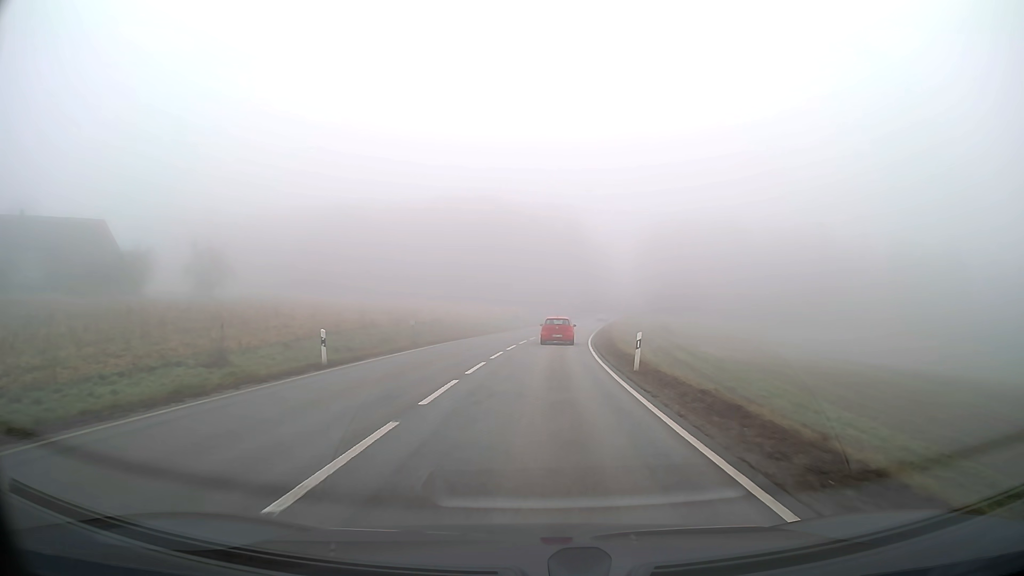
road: secondary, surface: asphalt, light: Day
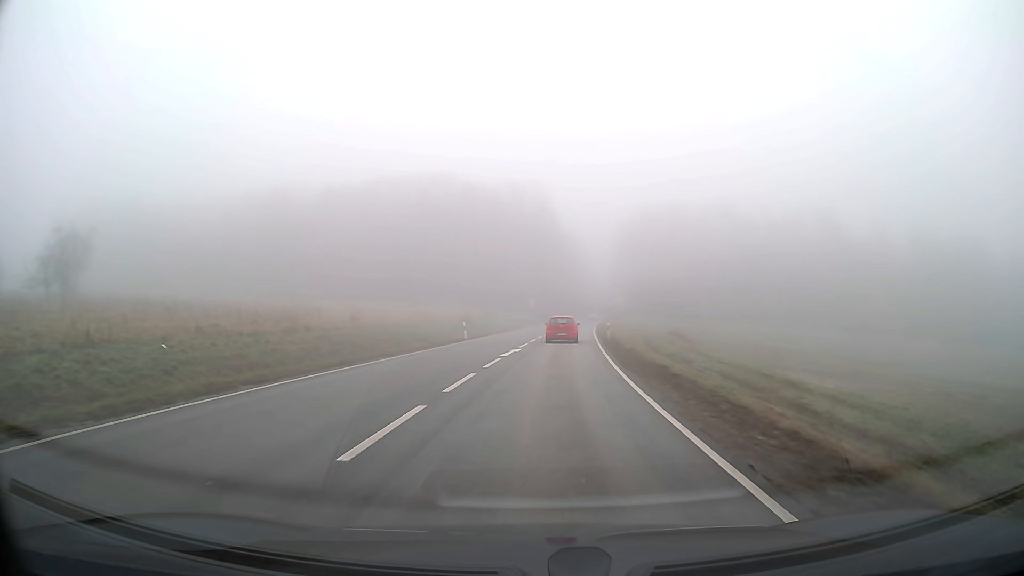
(+0.7, +28.2) m; +3°
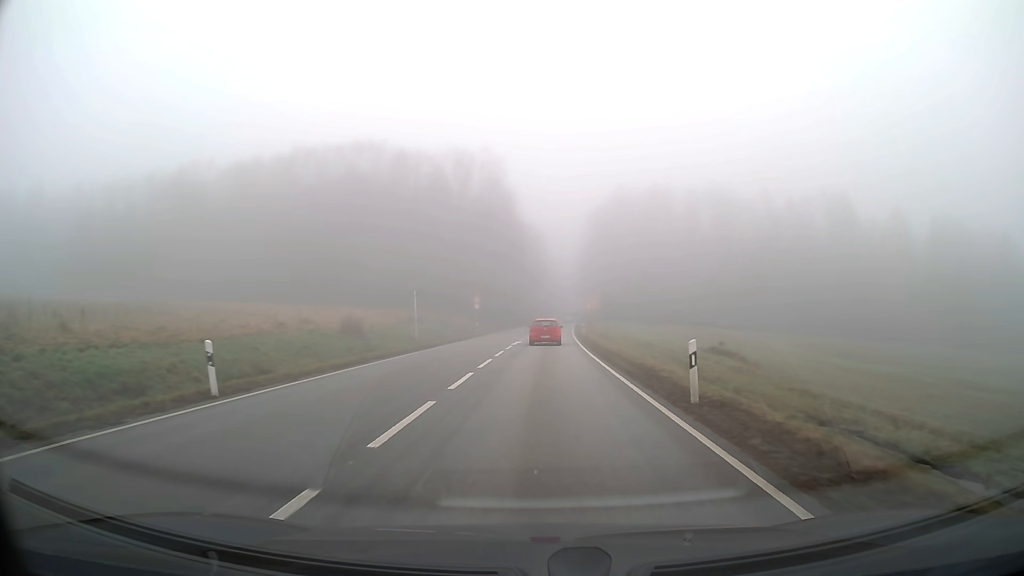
(+0.9, +29.0) m; +3°
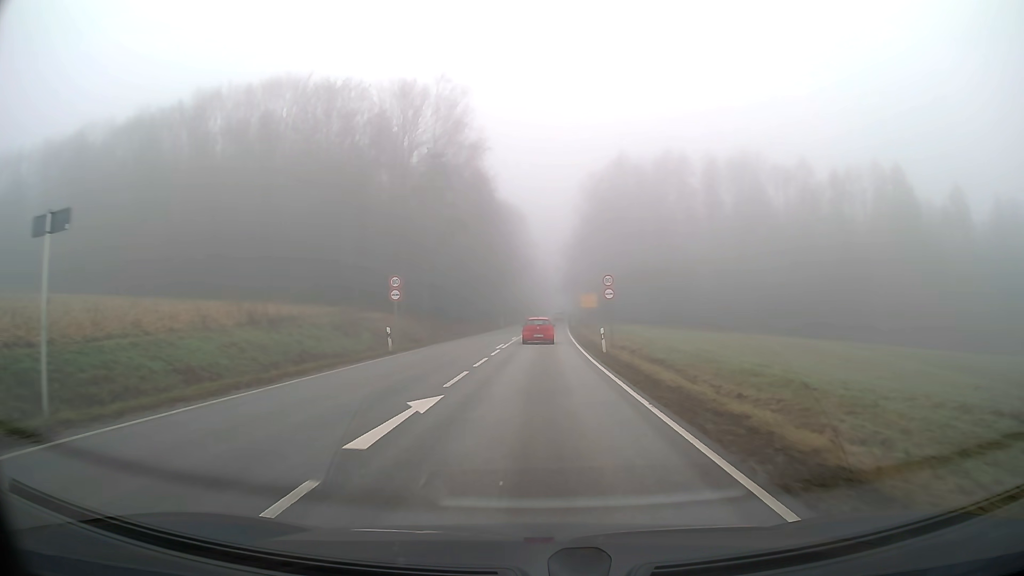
(+0.4, +29.7) m; +2°
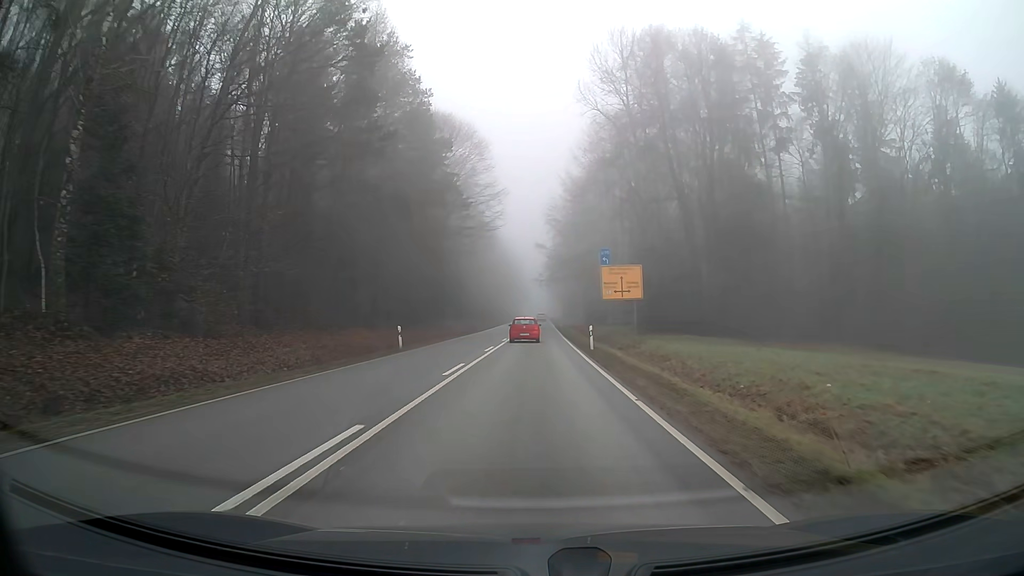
(+1.0, +51.0) m; +2°
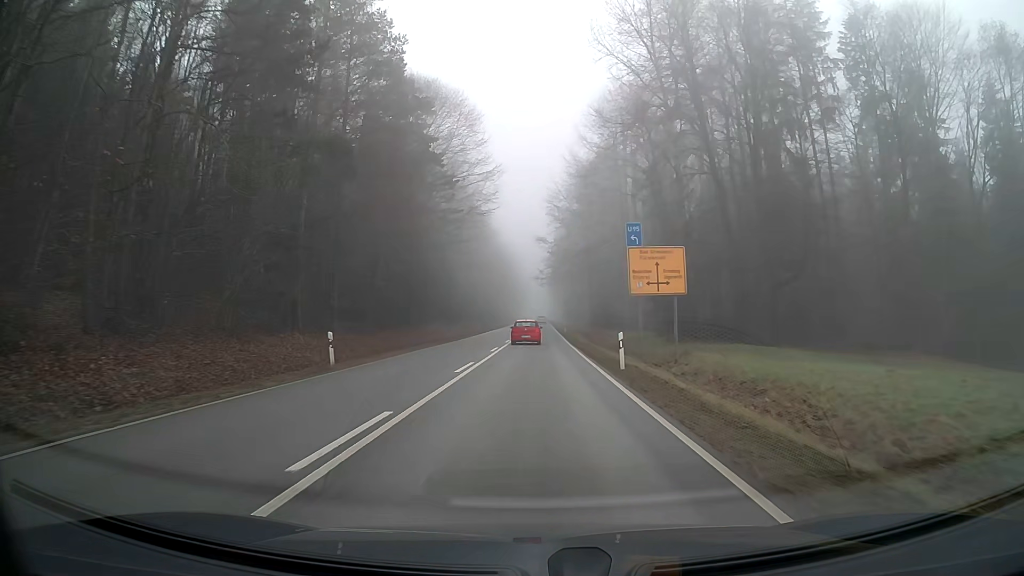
(0.0, +10.5) m; 0°
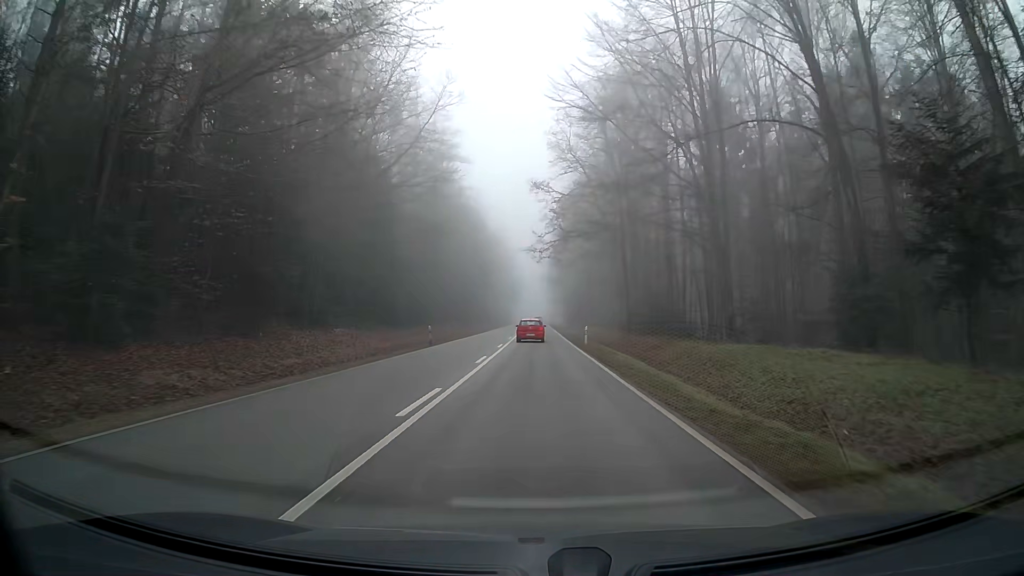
(+0.2, +32.5) m; +1°
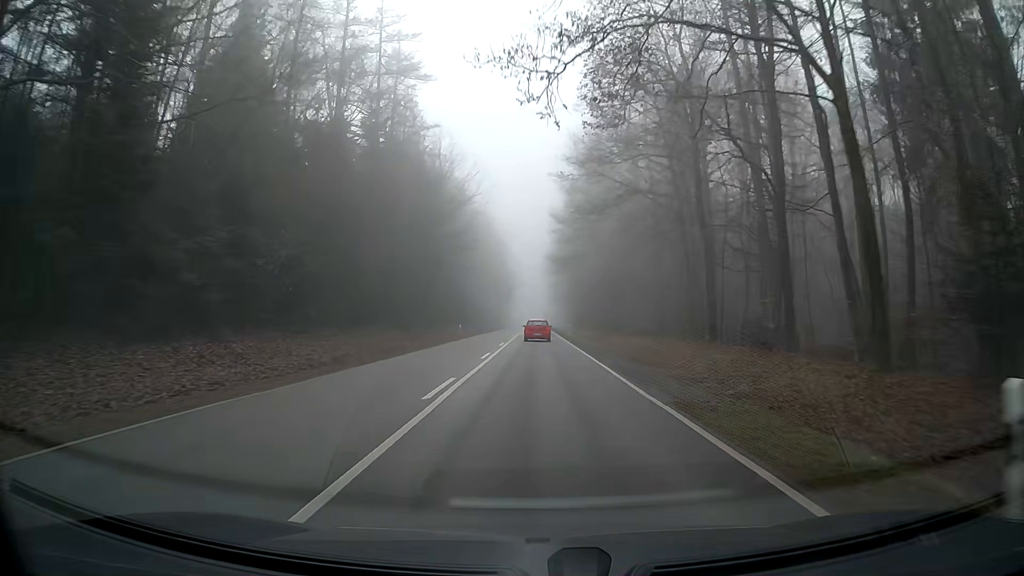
(+0.1, +34.3) m; +1°
